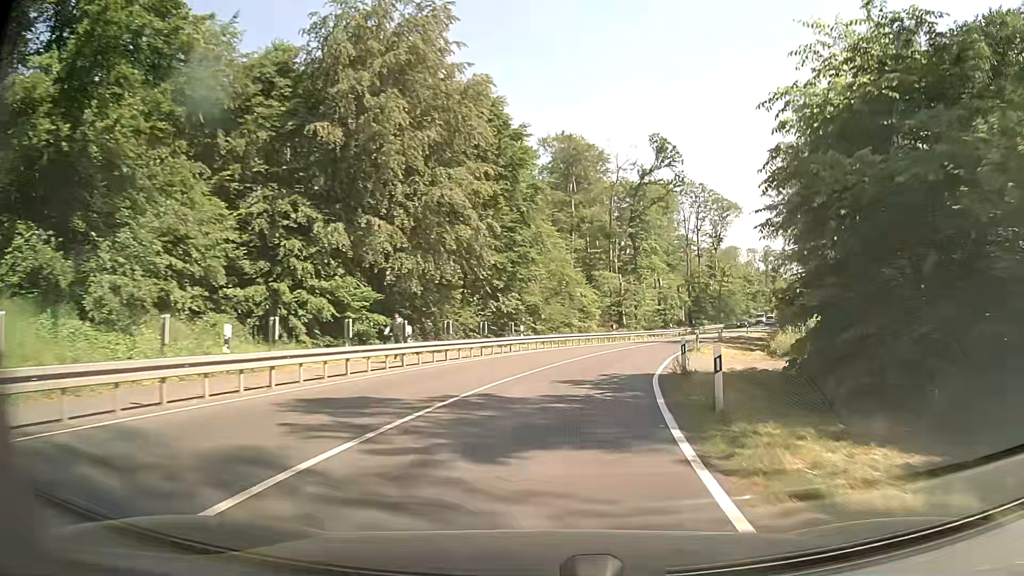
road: secondary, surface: asphalt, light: Day
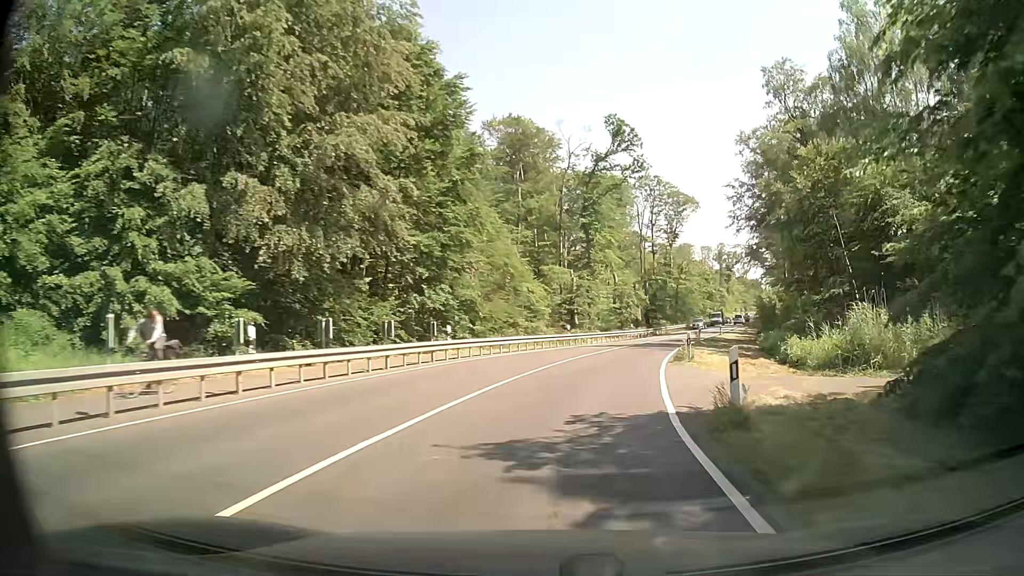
(+0.3, +9.1) m; +4°
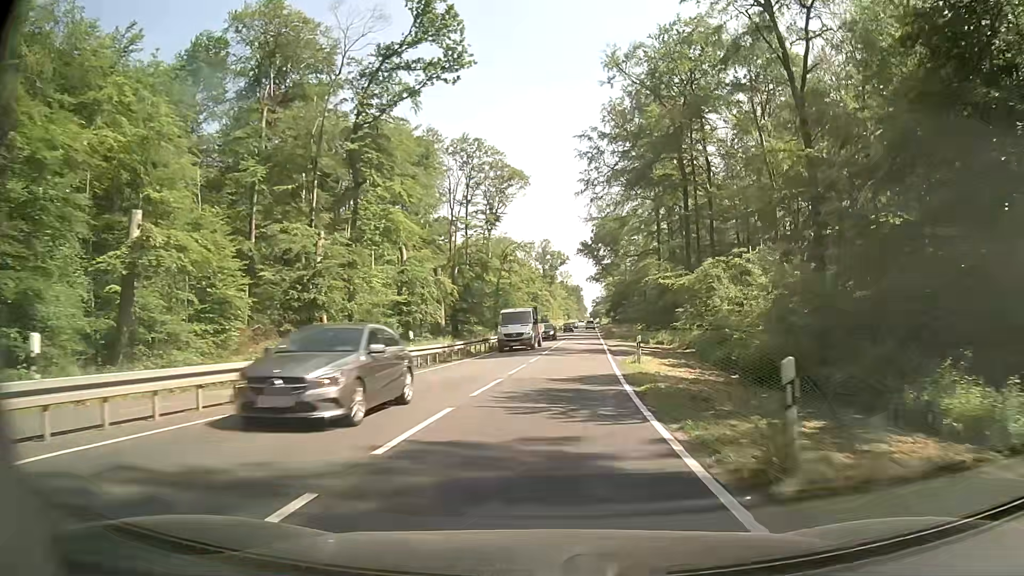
(+5.2, +35.9) m; +16°
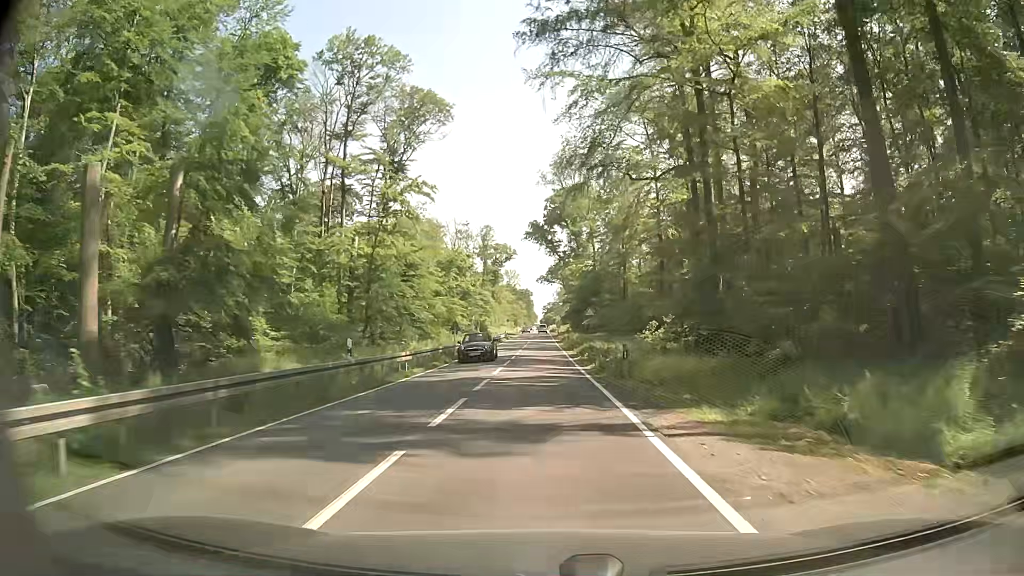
(+2.6, +45.6) m; +4°
